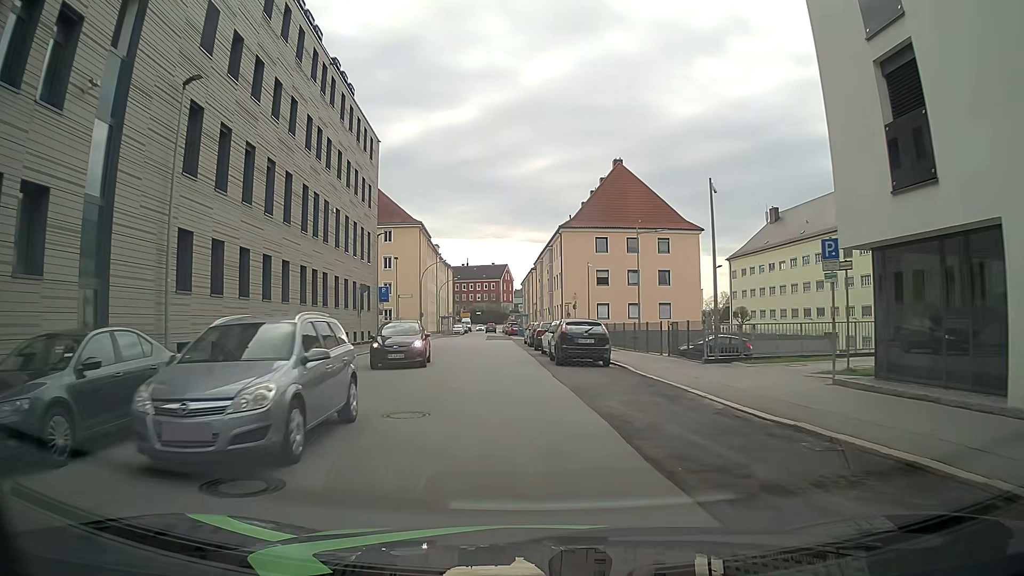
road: tertiary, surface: asphalt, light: Day
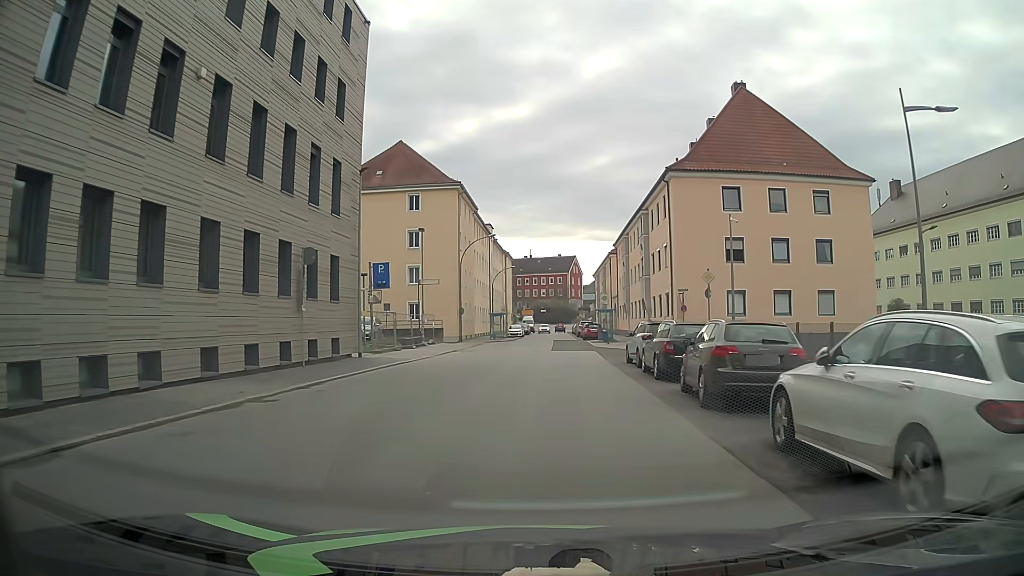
(-1.3, +22.6) m; -6°
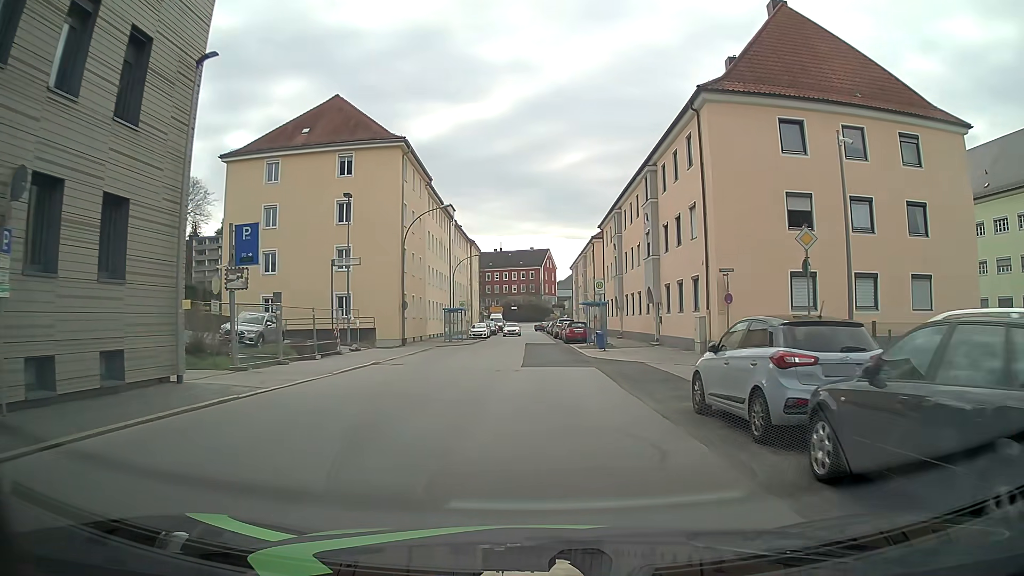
(+0.6, +13.6) m; +4°
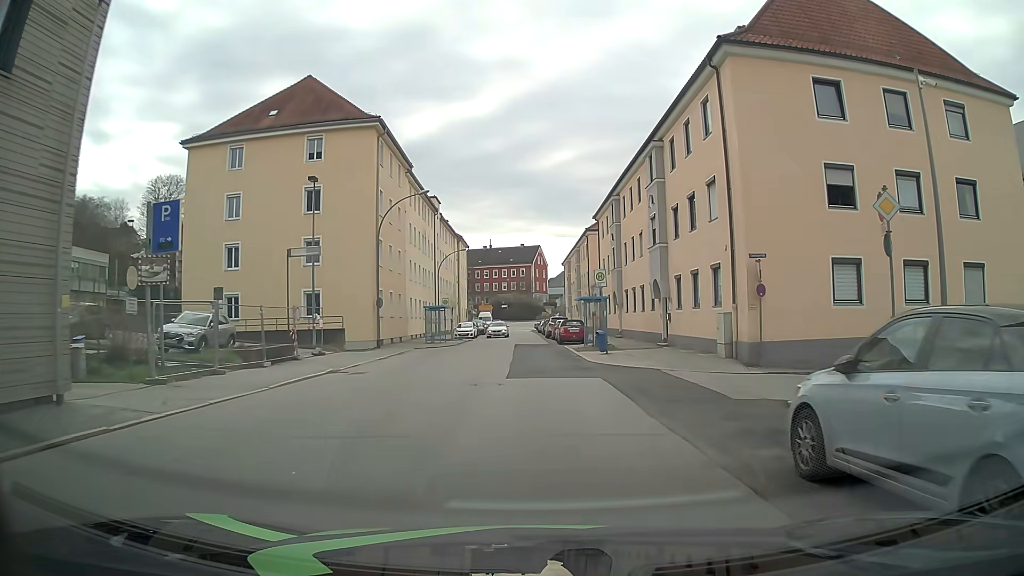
(+0.1, +4.5) m; +1°
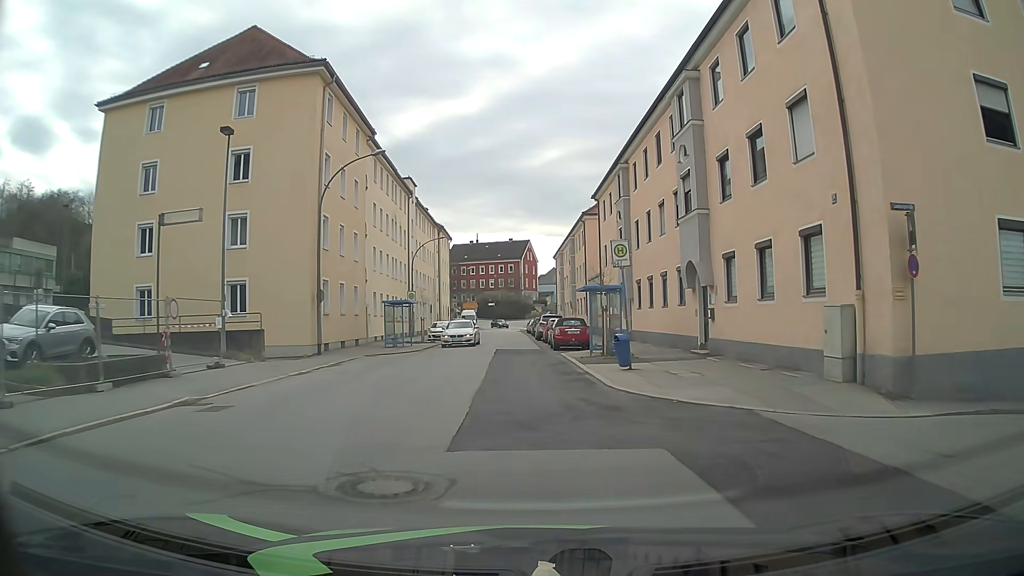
(+0.1, +9.1) m; +1°
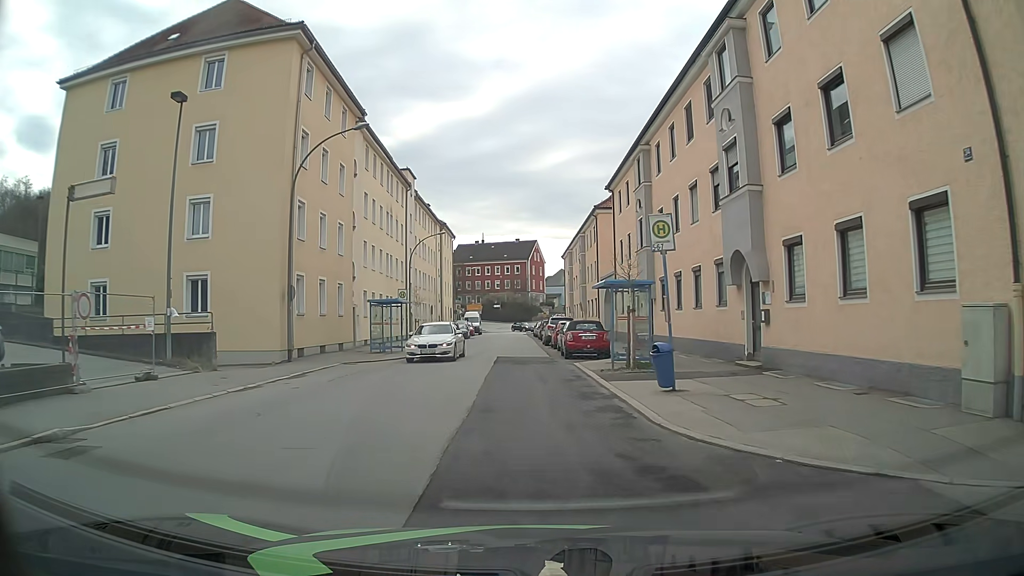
(-0.1, +4.5) m; -1°
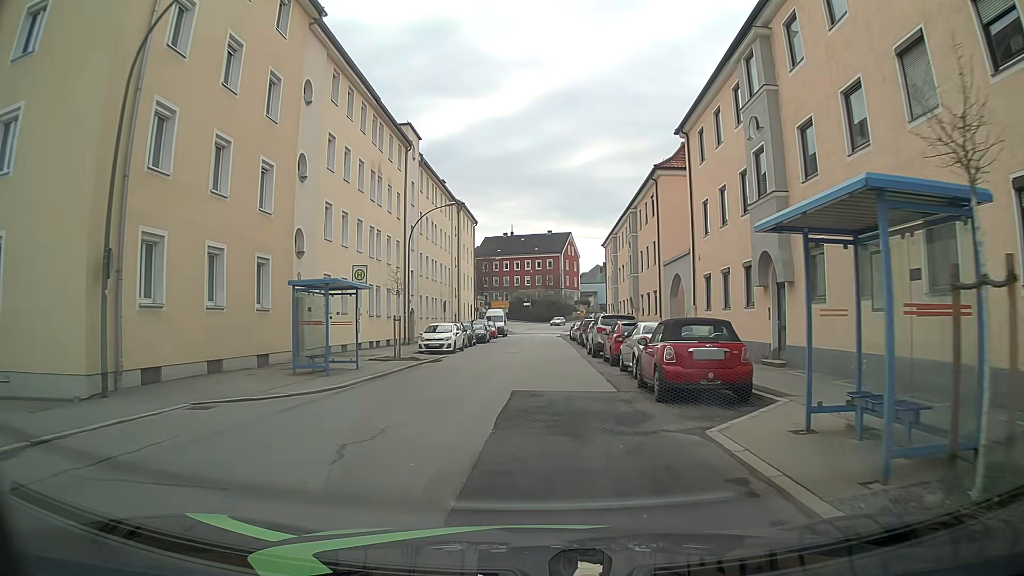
(-0.4, +13.5) m; -3°
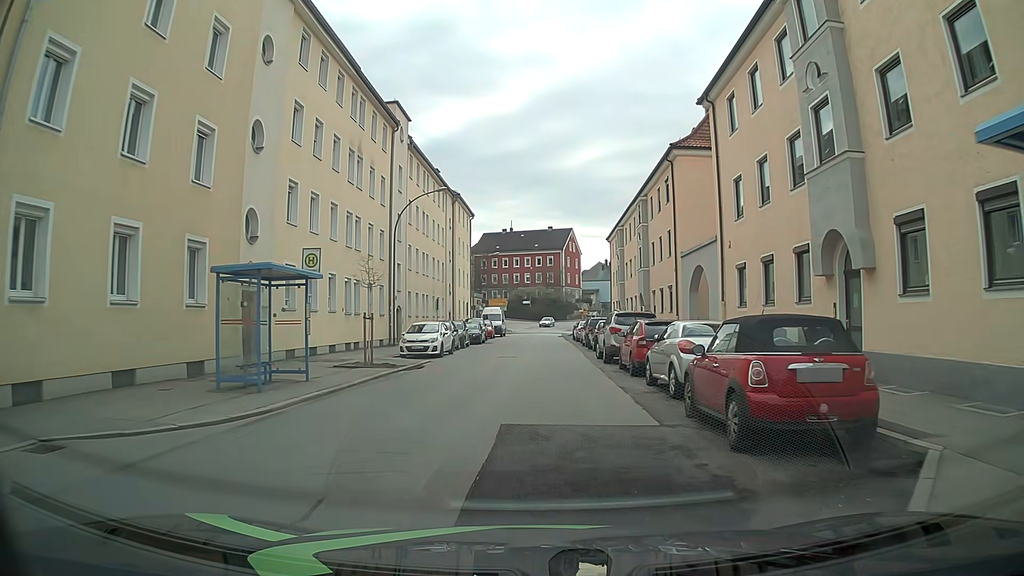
(0.0, +4.5) m; +1°
(0, +10) (0, +20) (0, +30) (0, +40) (0, +50) (0, +60) (+1, +70) (+1, +80) (+1, +90) (+3, +100) m
